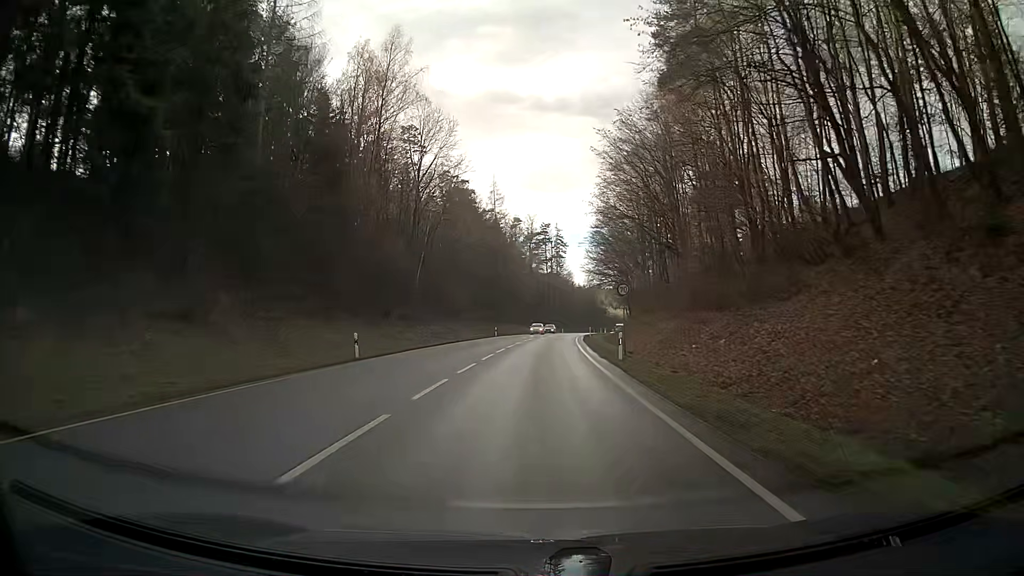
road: secondary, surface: asphalt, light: Day
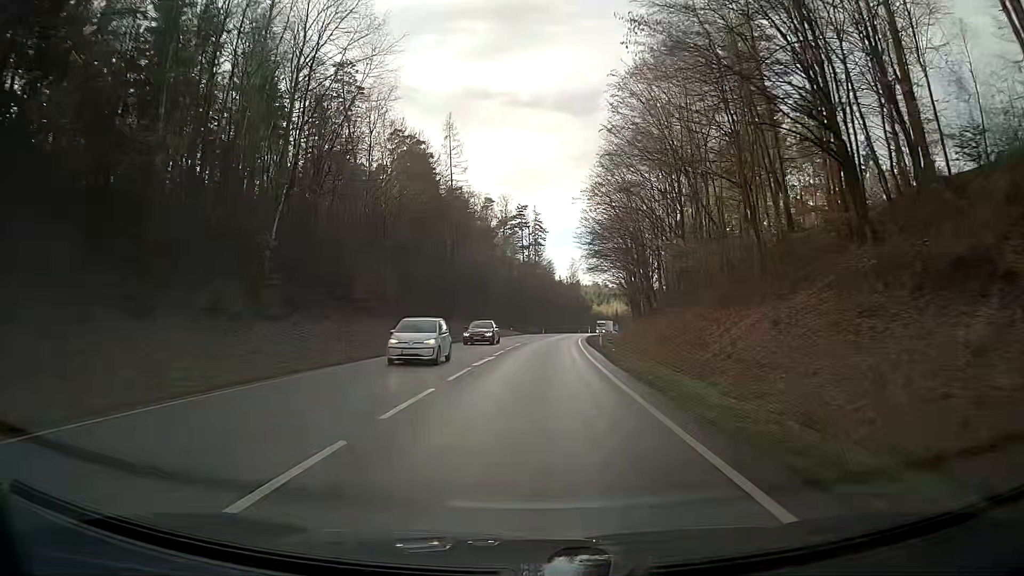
(+0.6, +32.4) m; +2°
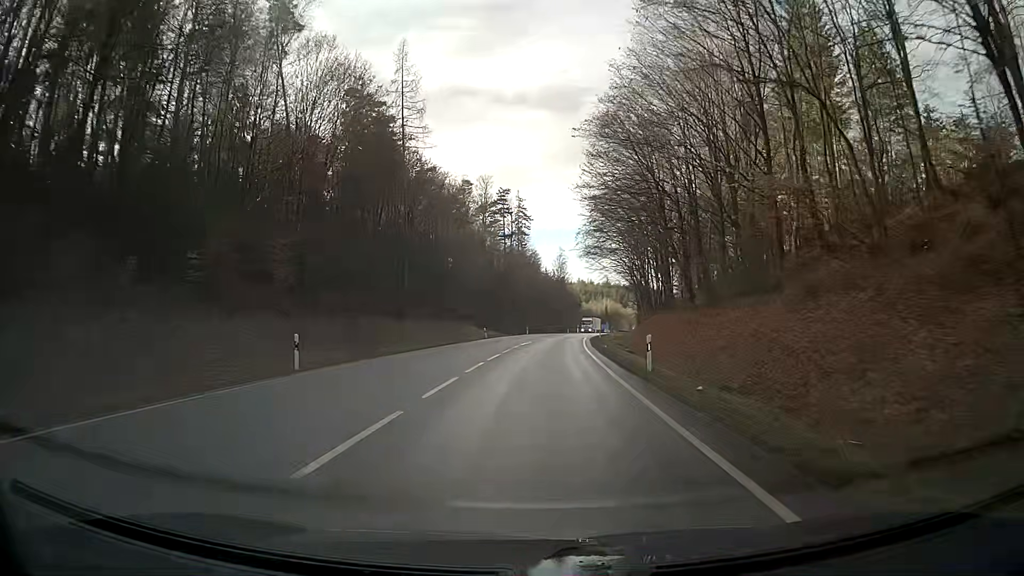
(+0.3, +21.6) m; +1°
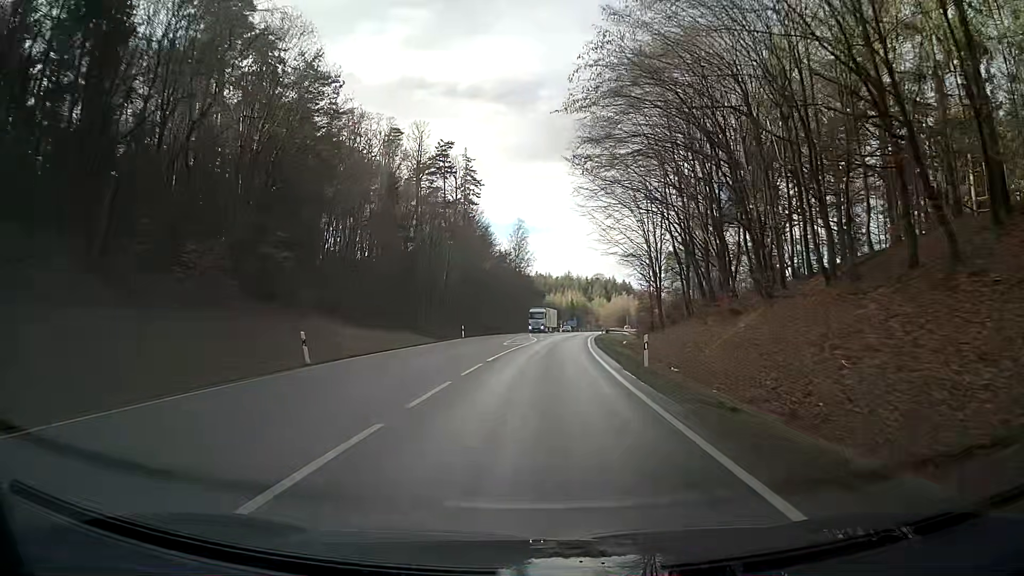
(+1.4, +43.3) m; +4°
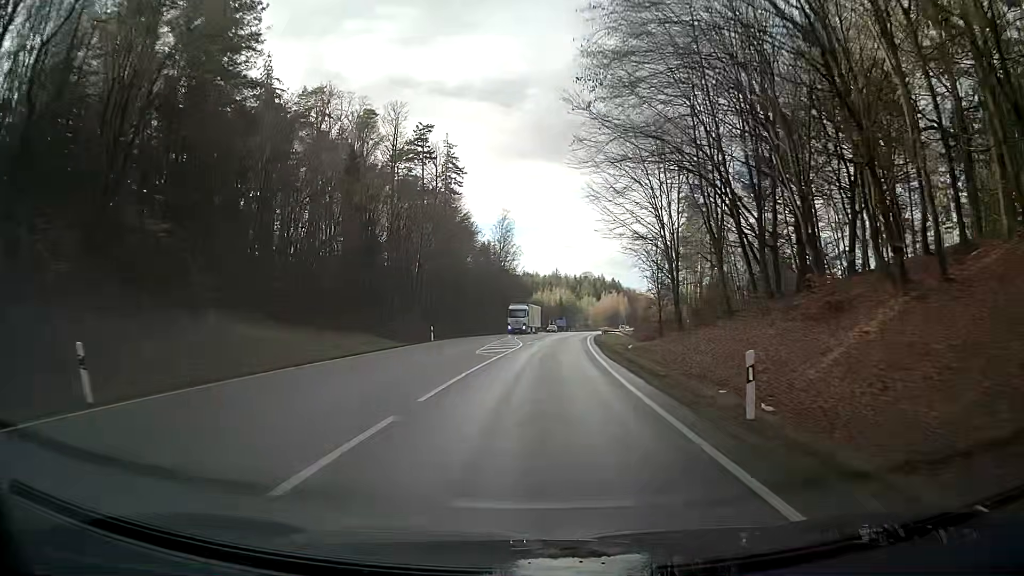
(+0.1, +10.8) m; +1°
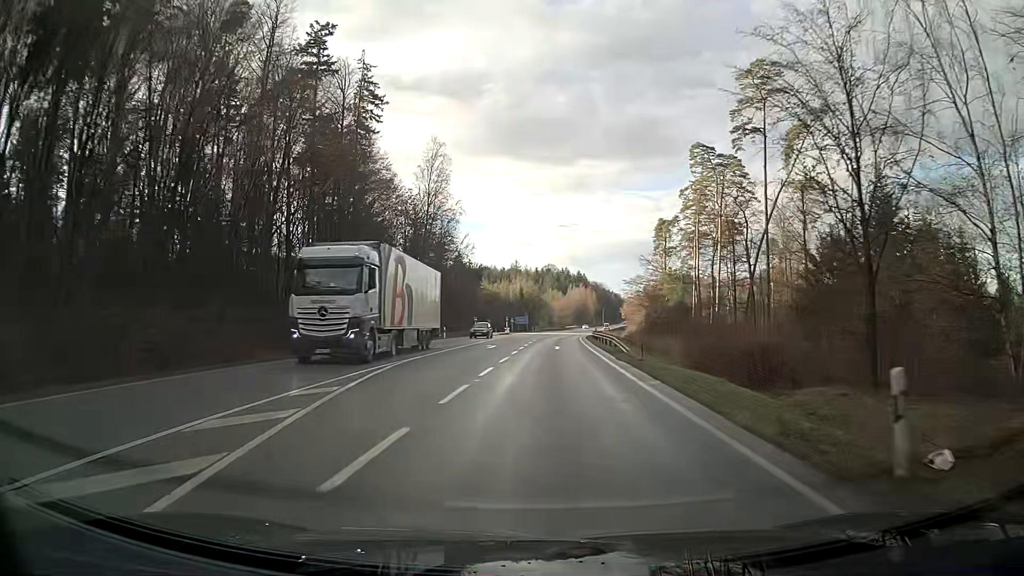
(+1.4, +43.2) m; +4°
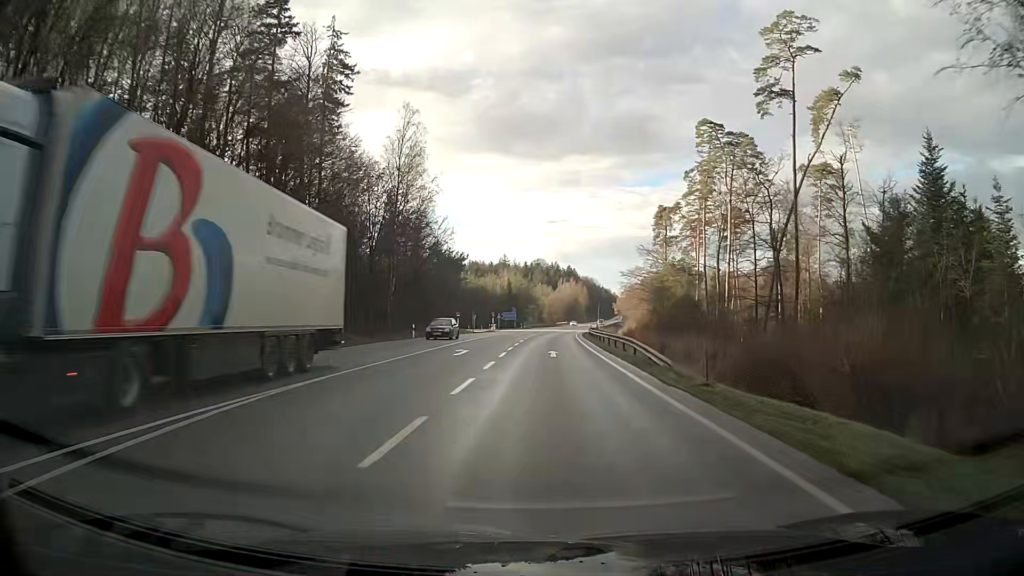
(+0.1, +10.8) m; +1°
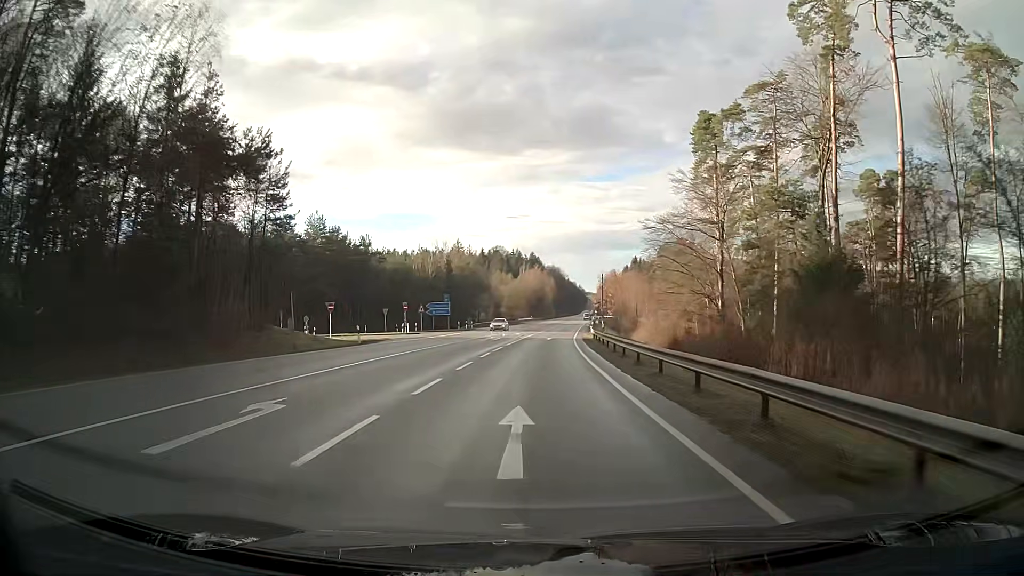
(+1.6, +54.0) m; +3°
